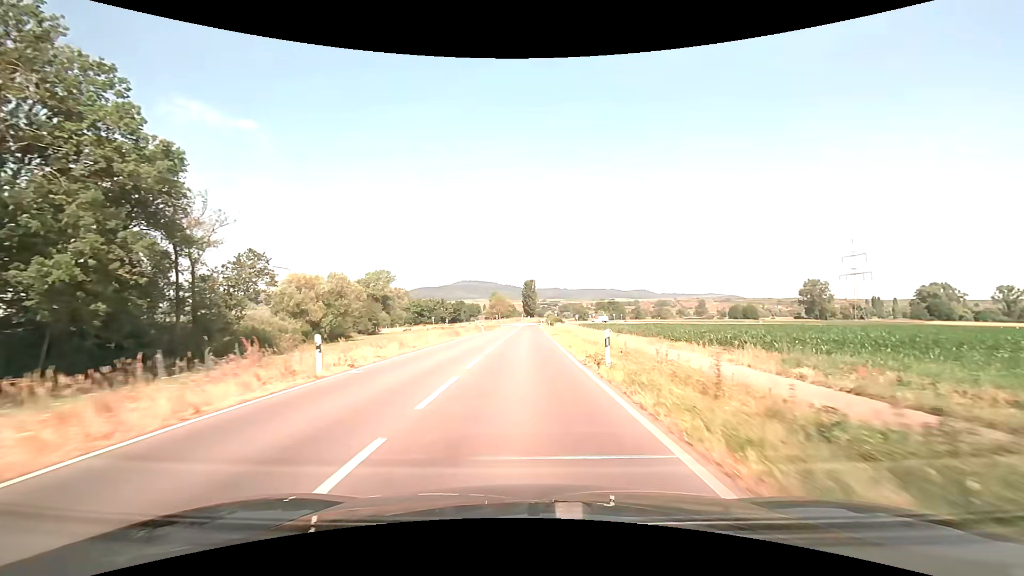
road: secondary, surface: asphalt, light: Day
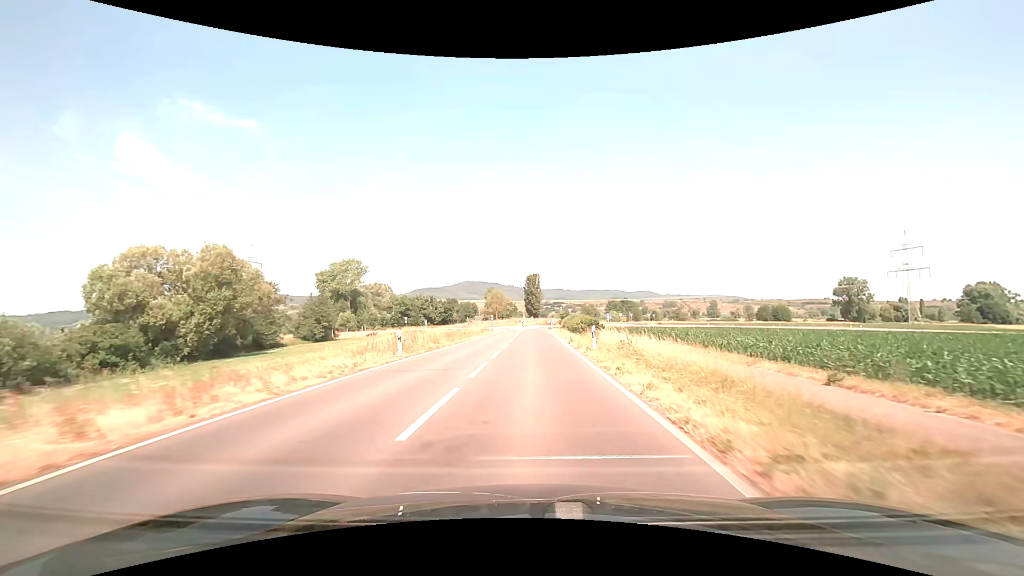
(0.0, +38.0) m; 0°
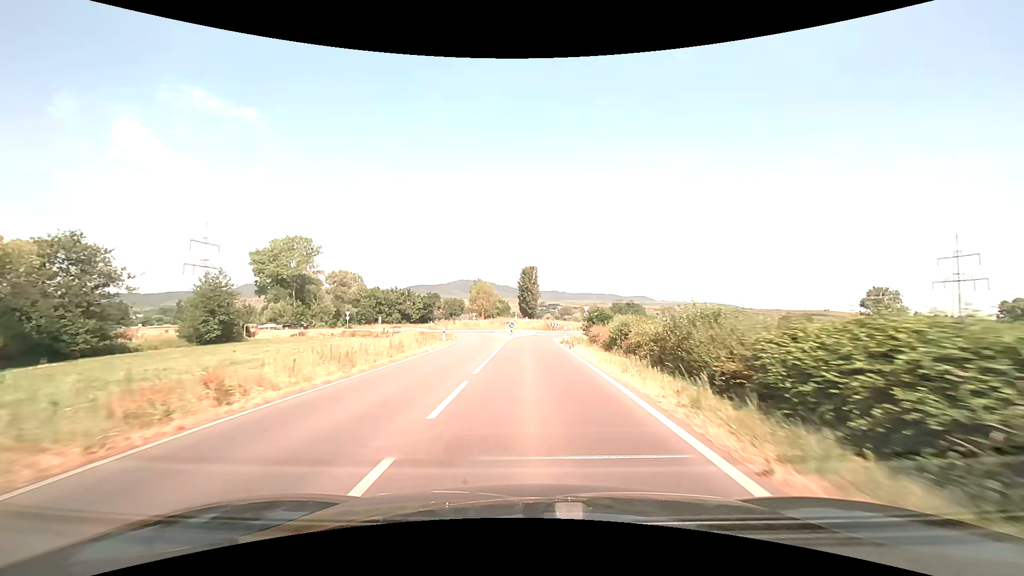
(+0.1, +34.9) m; 0°
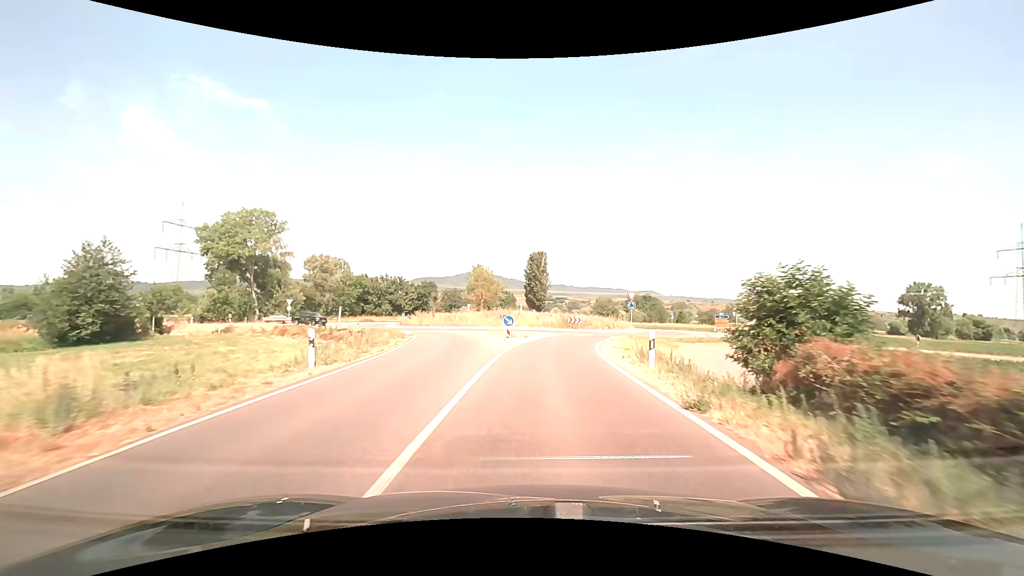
(-0.1, +22.8) m; -1°
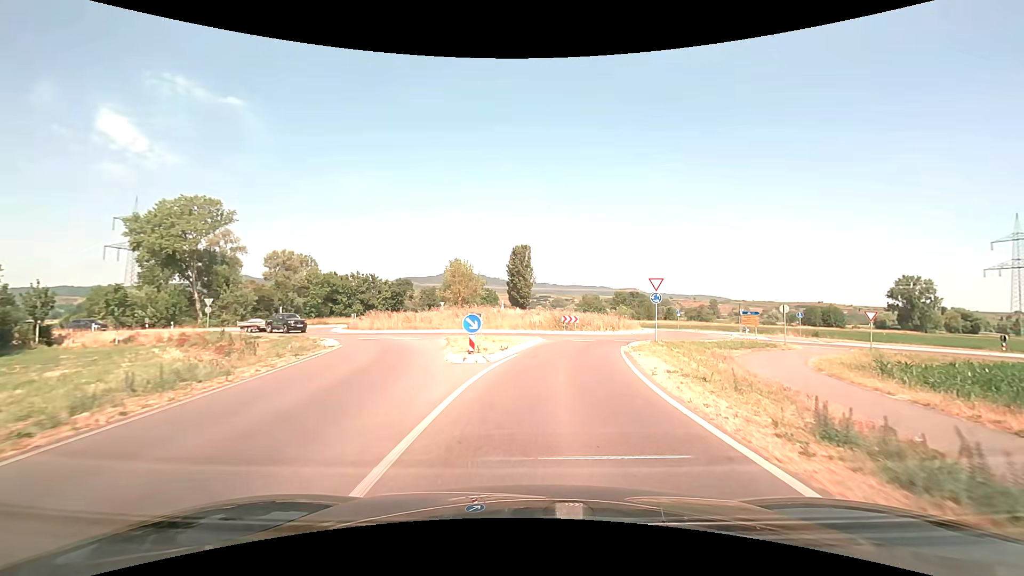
(+0.1, +11.6) m; +2°
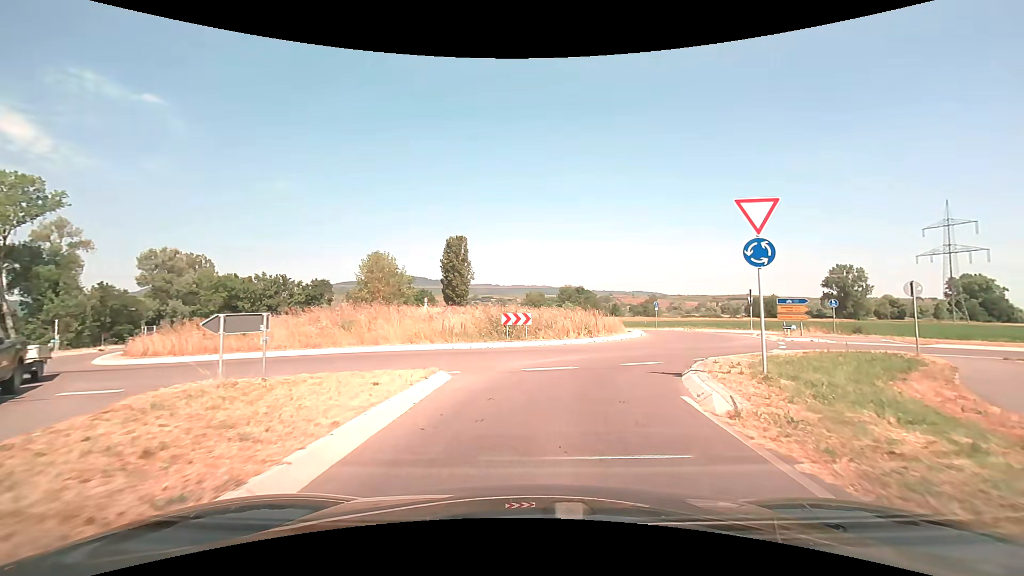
(+1.1, +17.9) m; +6°
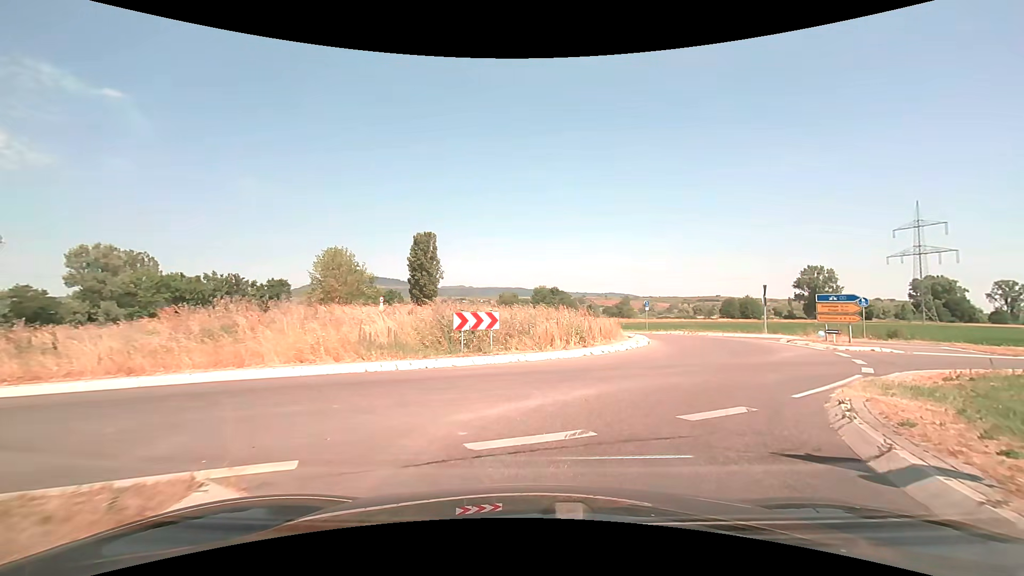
(+0.1, +7.2) m; +3°
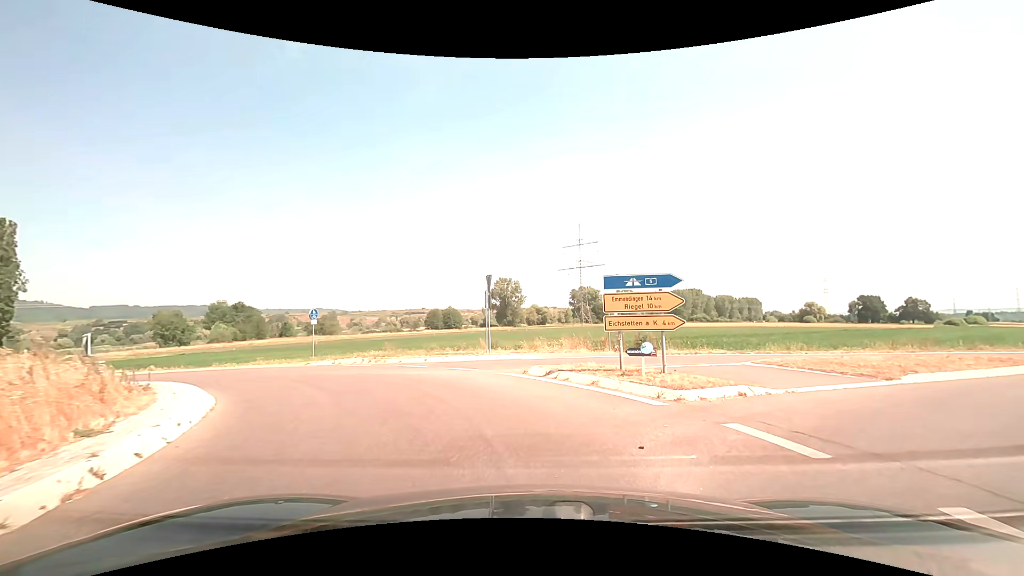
(+4.8, +15.4) m; +31°
